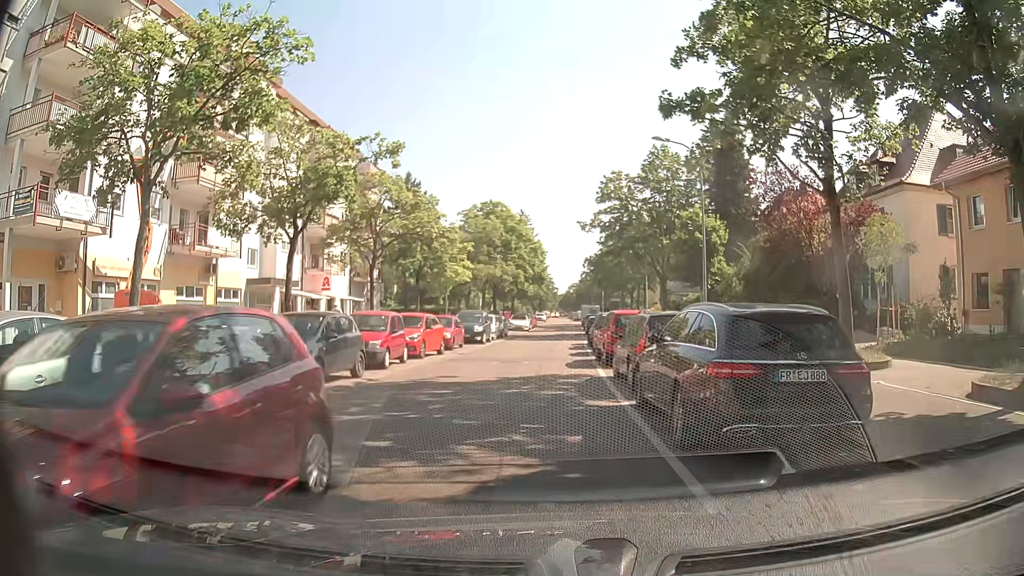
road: residential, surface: asphalt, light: Day
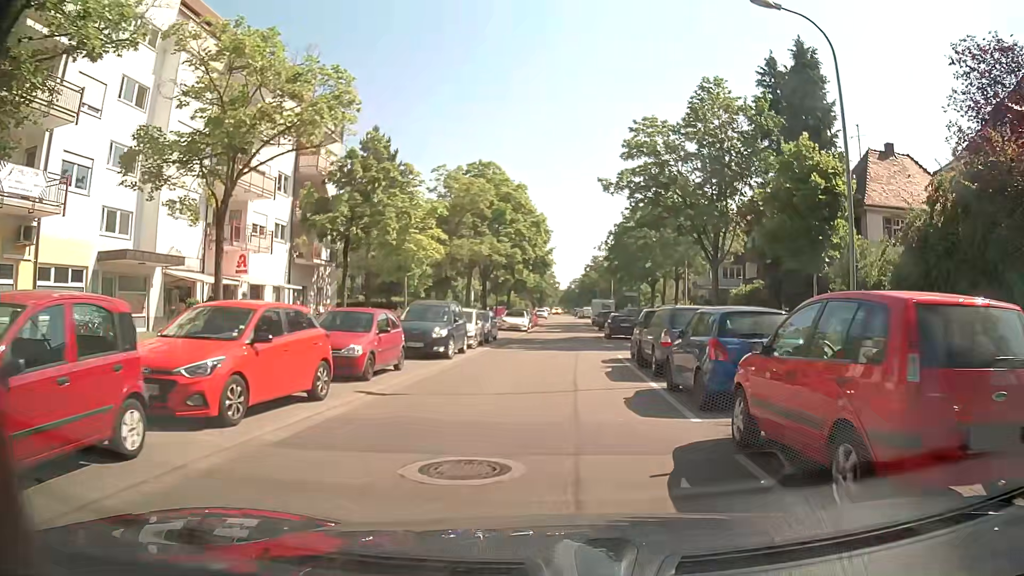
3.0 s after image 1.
(+0.1, +15.1) m; +3°
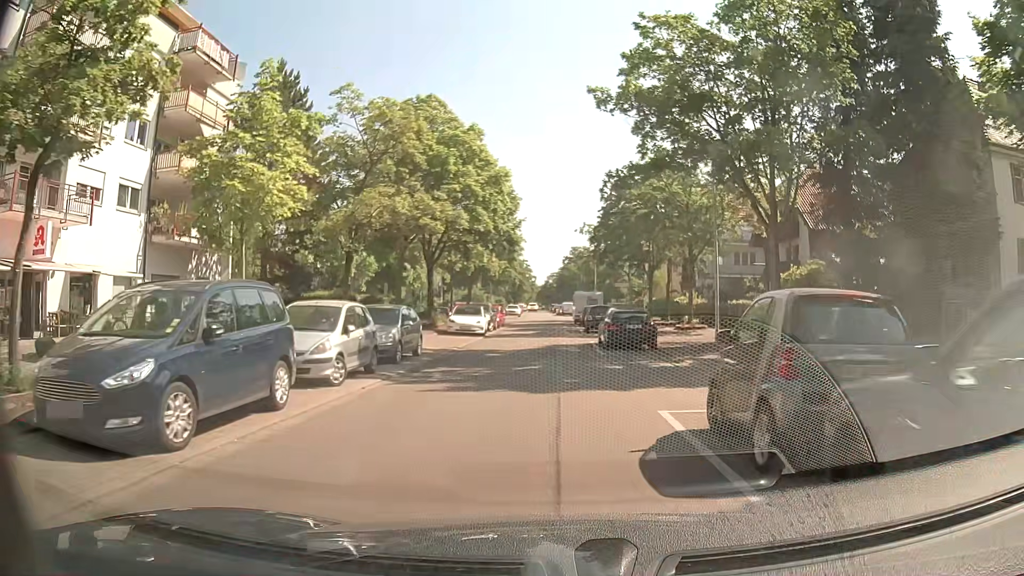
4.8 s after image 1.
(+0.4, +13.8) m; +3°
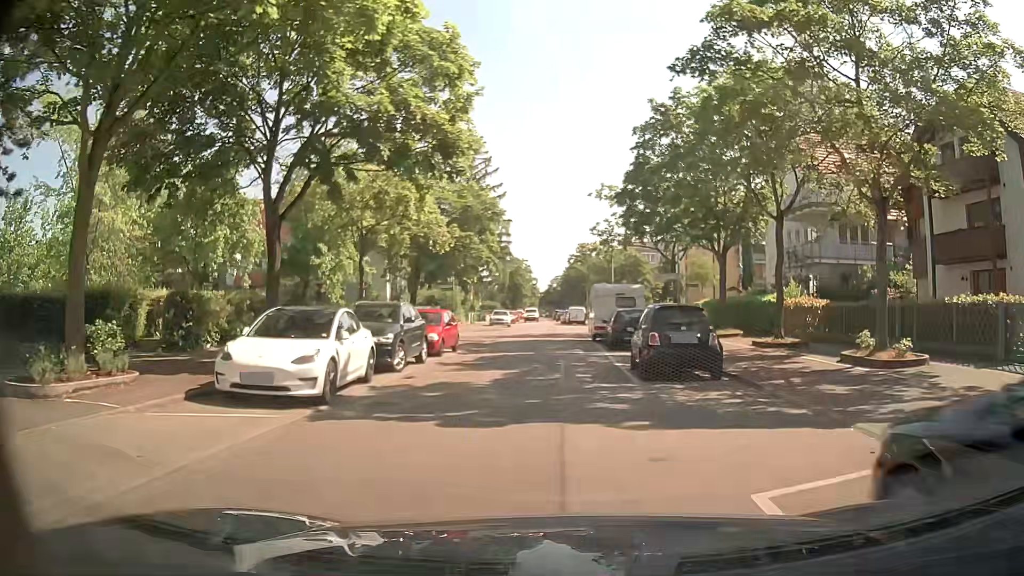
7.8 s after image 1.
(-0.4, +22.7) m; -2°
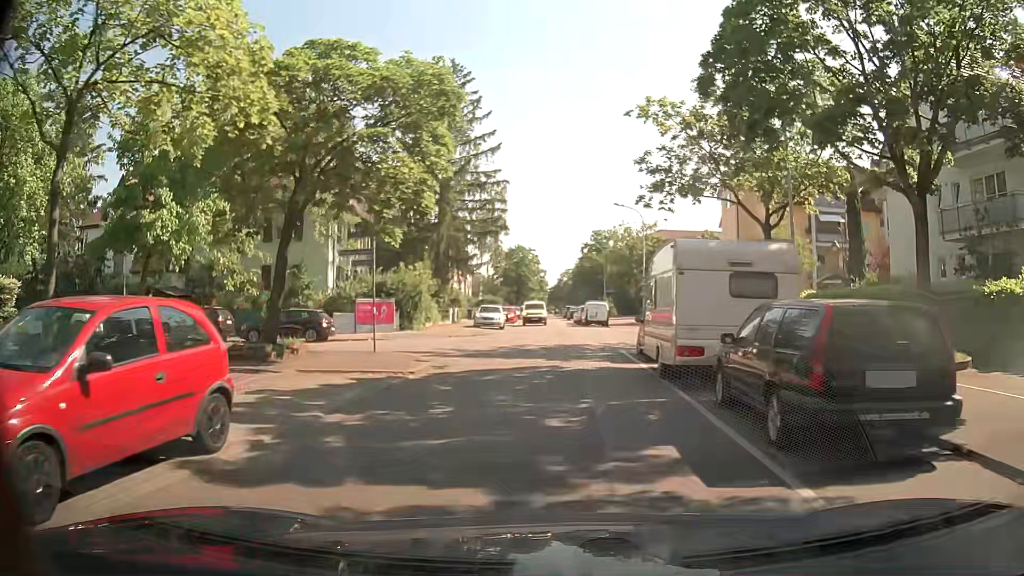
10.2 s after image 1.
(0.0, +17.2) m; 0°
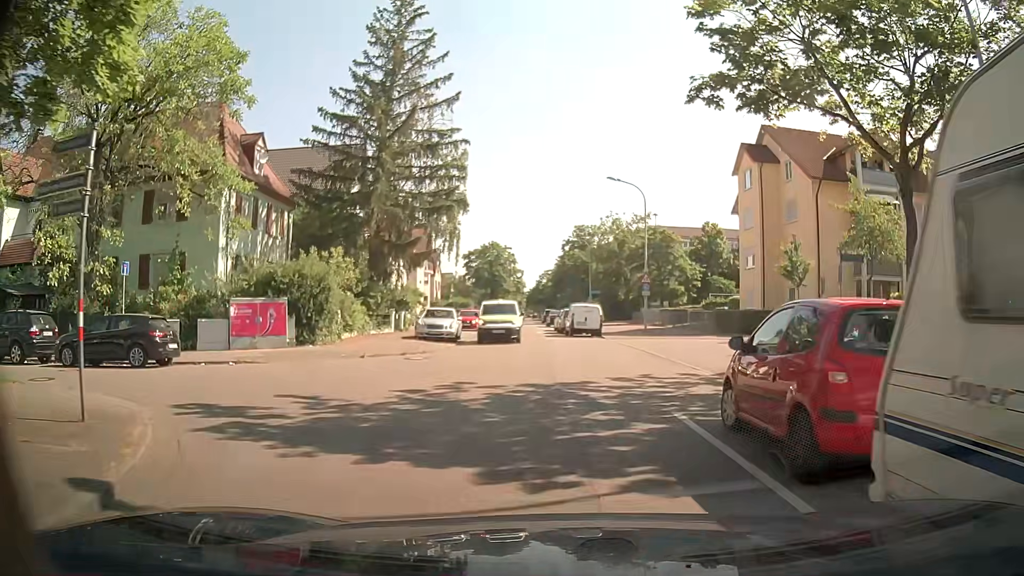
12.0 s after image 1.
(0.0, +11.7) m; +2°
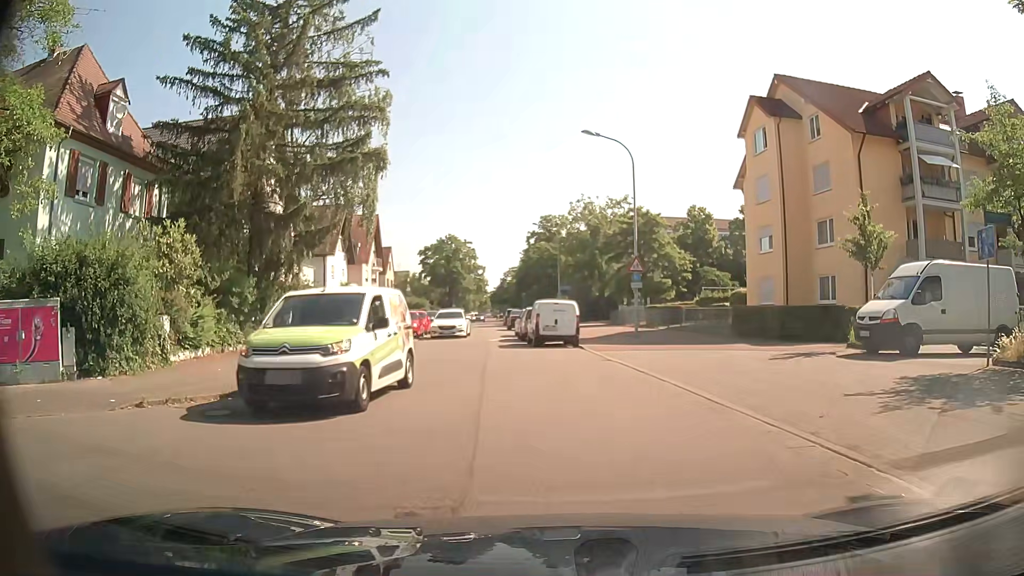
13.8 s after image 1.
(+0.2, +10.3) m; +2°
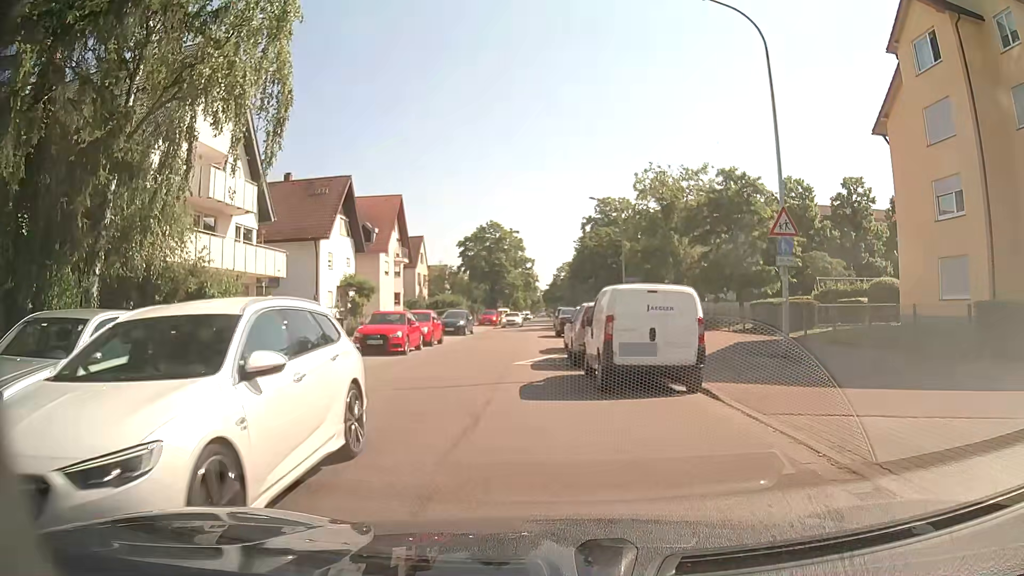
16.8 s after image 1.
(-0.5, +13.7) m; -3°
(-1, +10) (-2, +20) (-3, +30) (-3, +40) (-4, +50) (-4, +60) (-4, +70) (-4, +80) (-4, +90) (-4, +100) m
